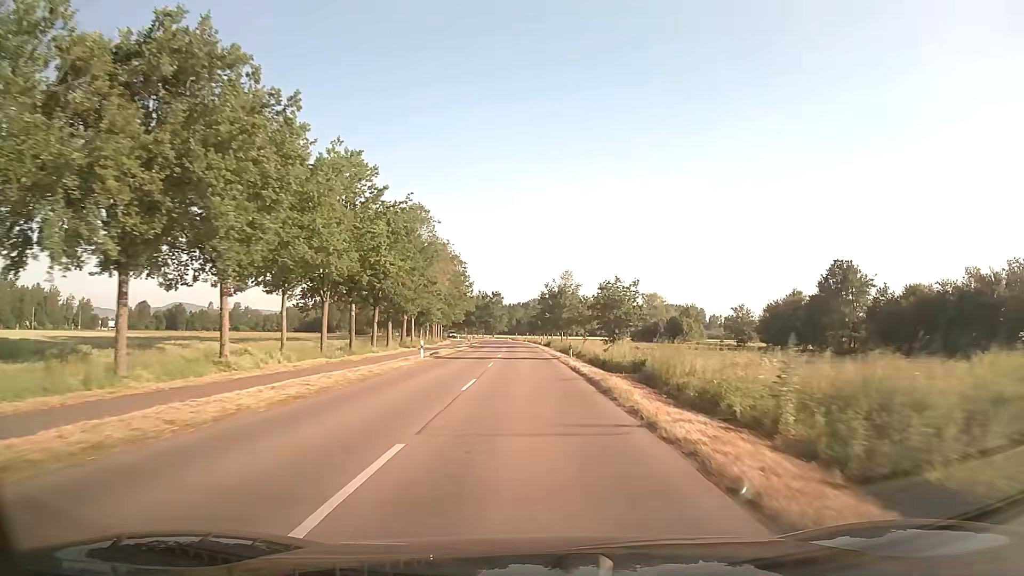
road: secondary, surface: asphalt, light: Day
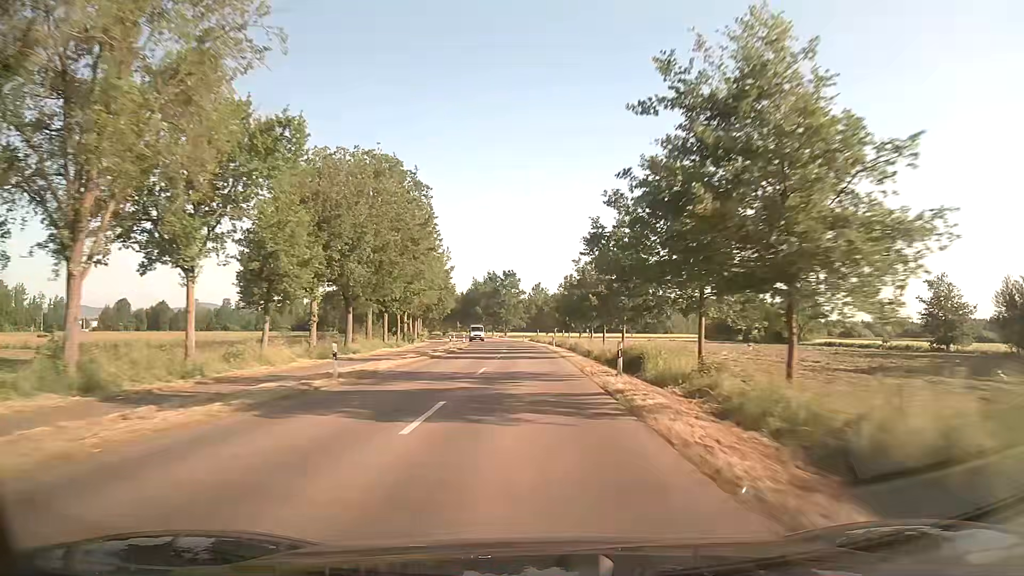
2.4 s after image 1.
(-0.6, +56.0) m; -2°
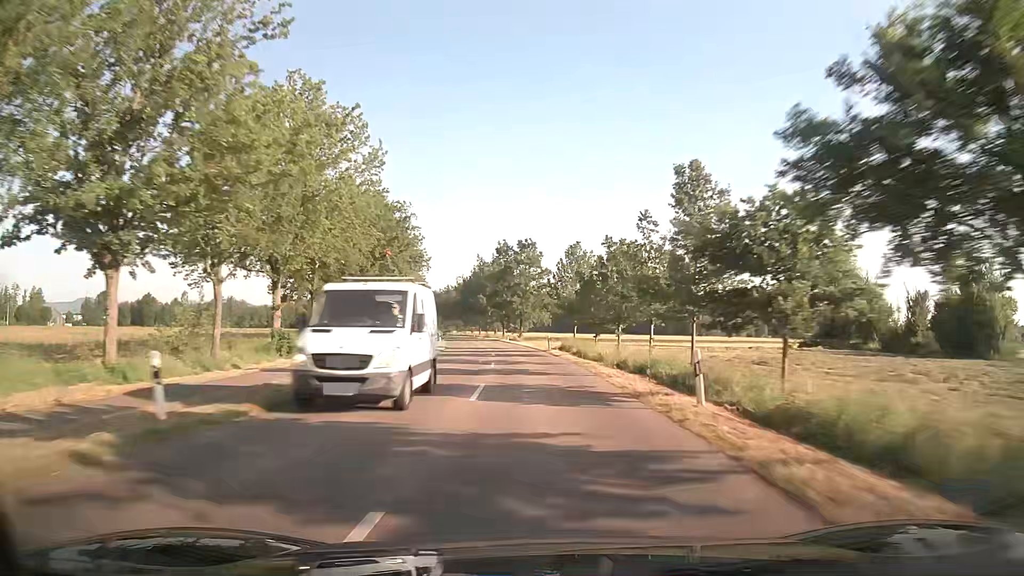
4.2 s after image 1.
(-0.9, +43.8) m; -2°
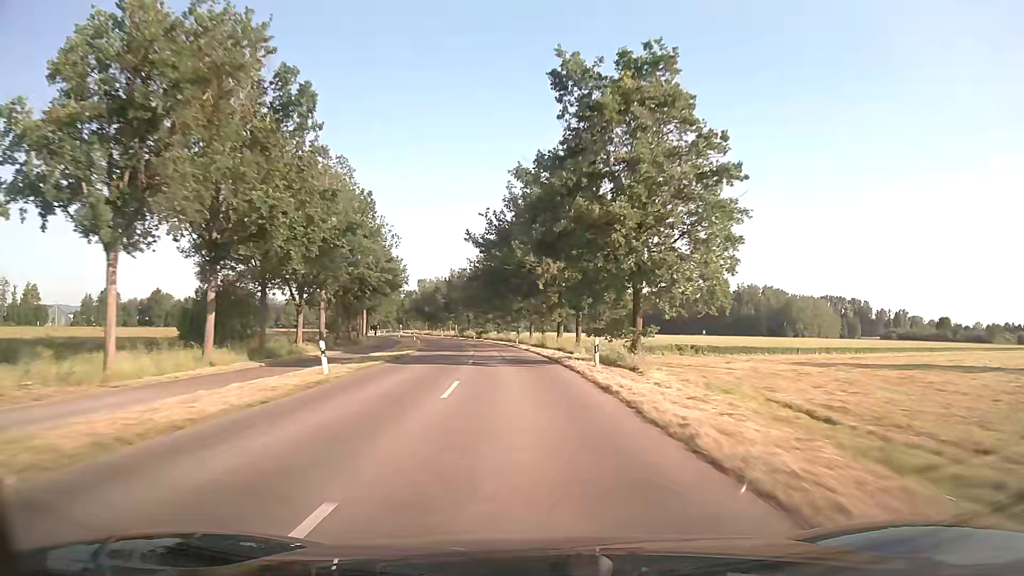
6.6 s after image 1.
(-2.8, +60.2) m; -6°
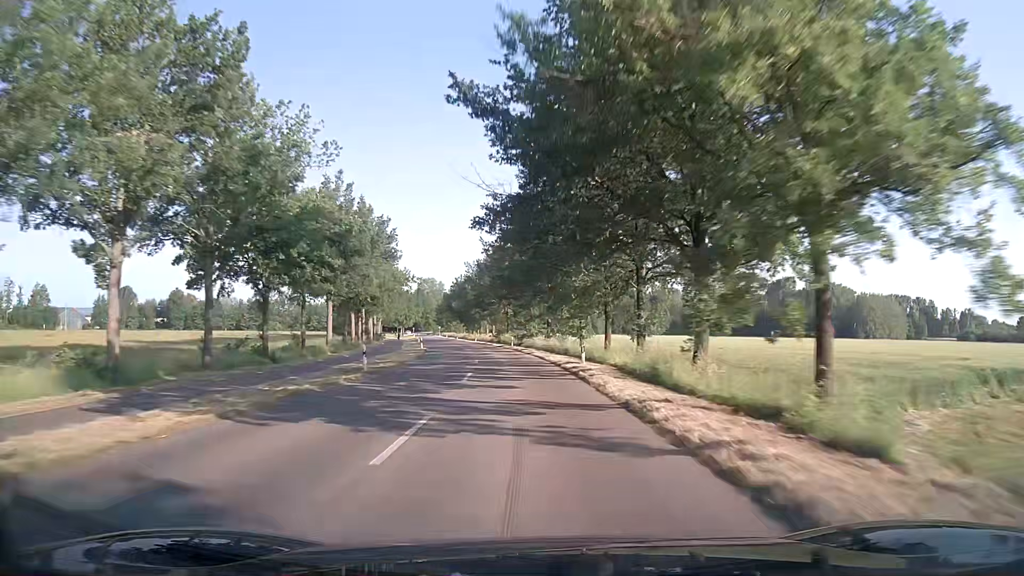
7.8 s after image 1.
(-1.1, +30.5) m; -4°
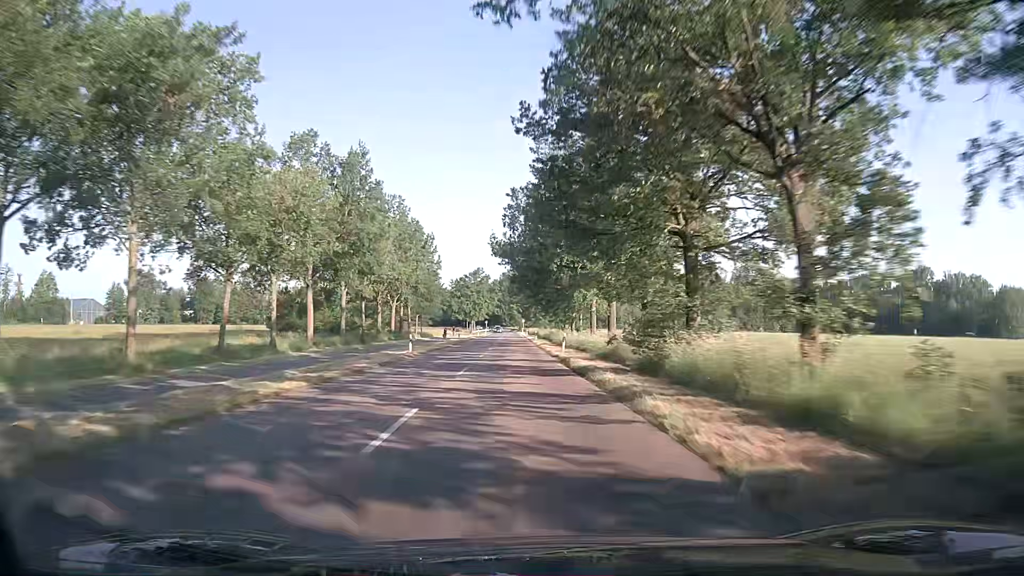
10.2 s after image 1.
(-4.5, +59.7) m; -9°
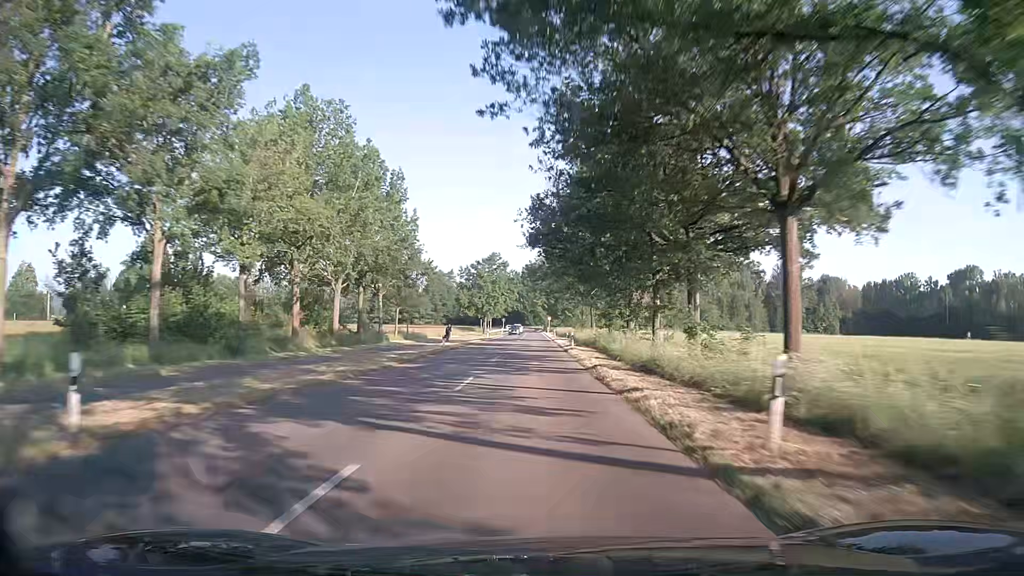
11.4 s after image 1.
(-0.7, +28.6) m; -2°
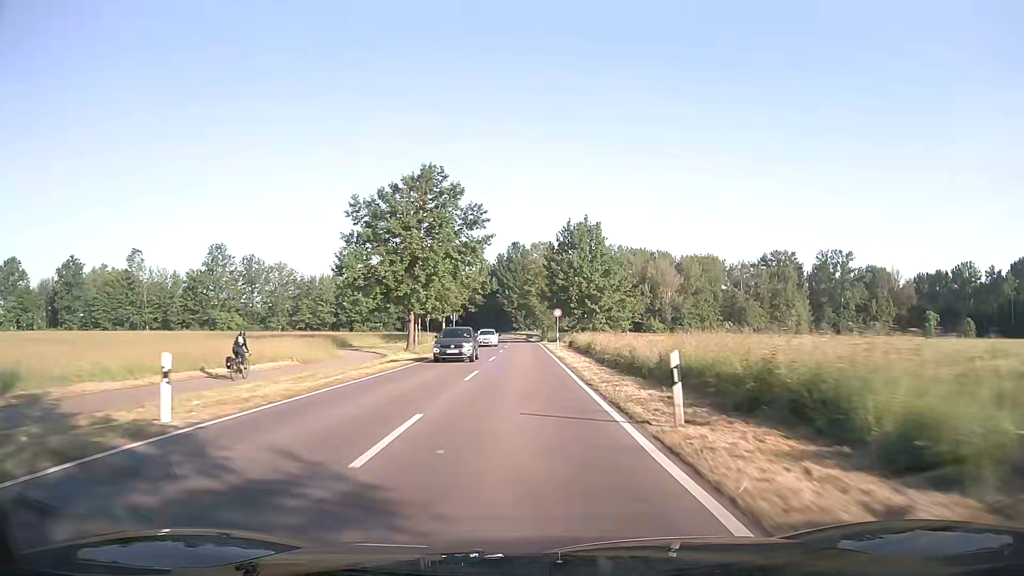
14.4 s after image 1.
(+0.3, +67.5) m; 0°
(0, +10) (0, +20) (0, +30) (0, +40) (0, +50) (0, +60) (-1, +70) (-1, +80) (-2, +90) (-2, +100) m
